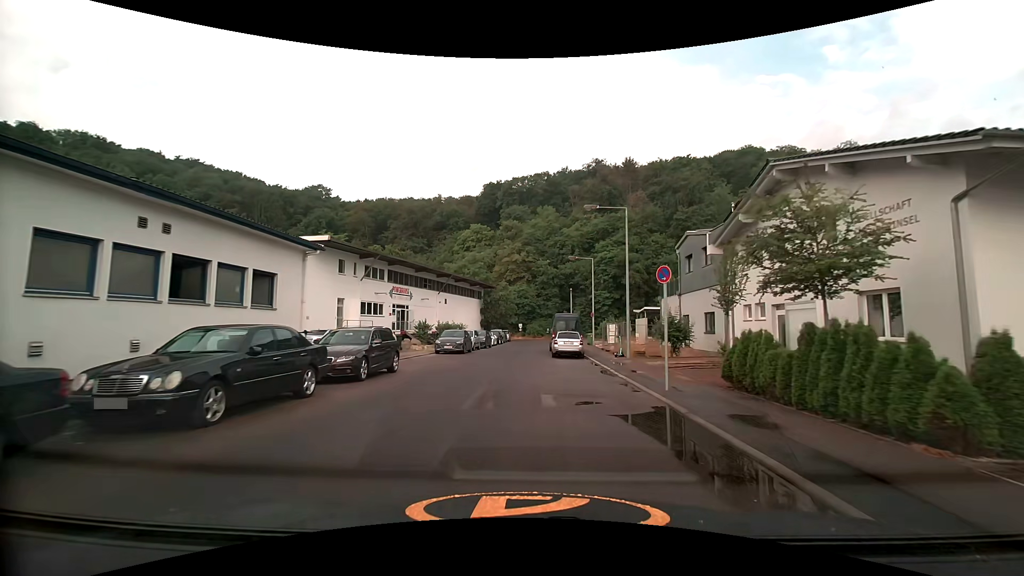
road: unclassified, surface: asphalt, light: Day
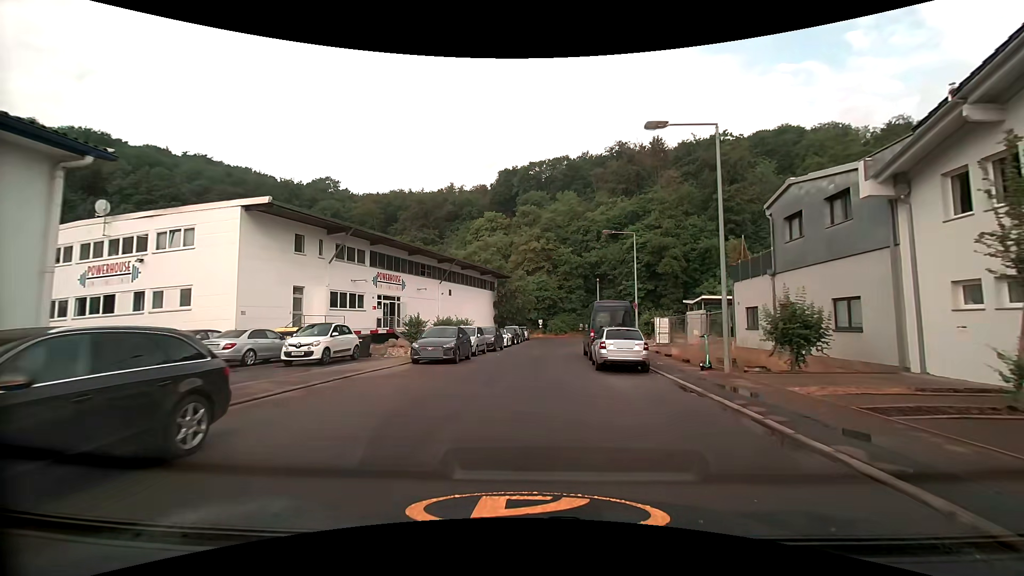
(-0.3, +10.5) m; -3°
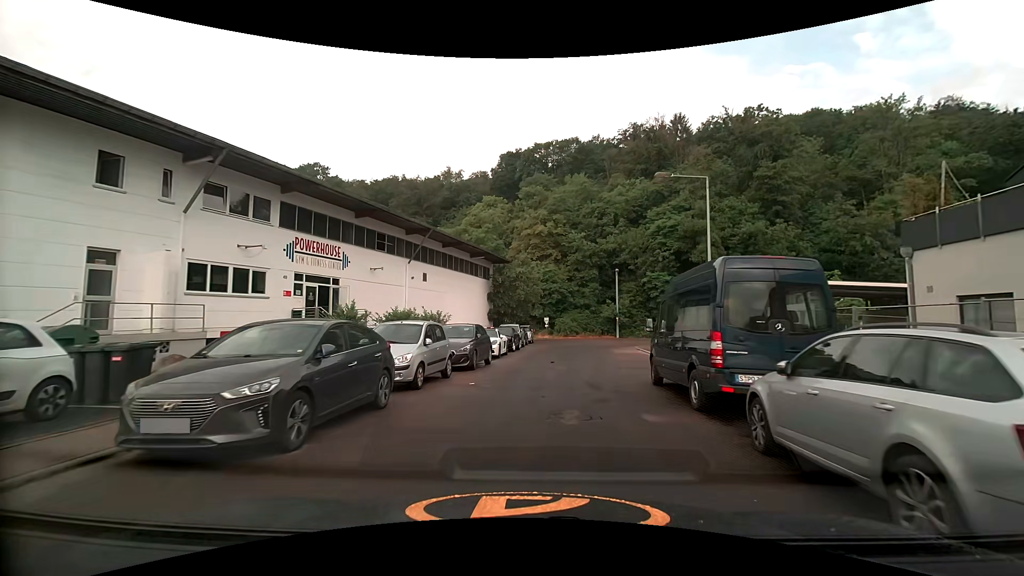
(0.0, +13.6) m; 0°
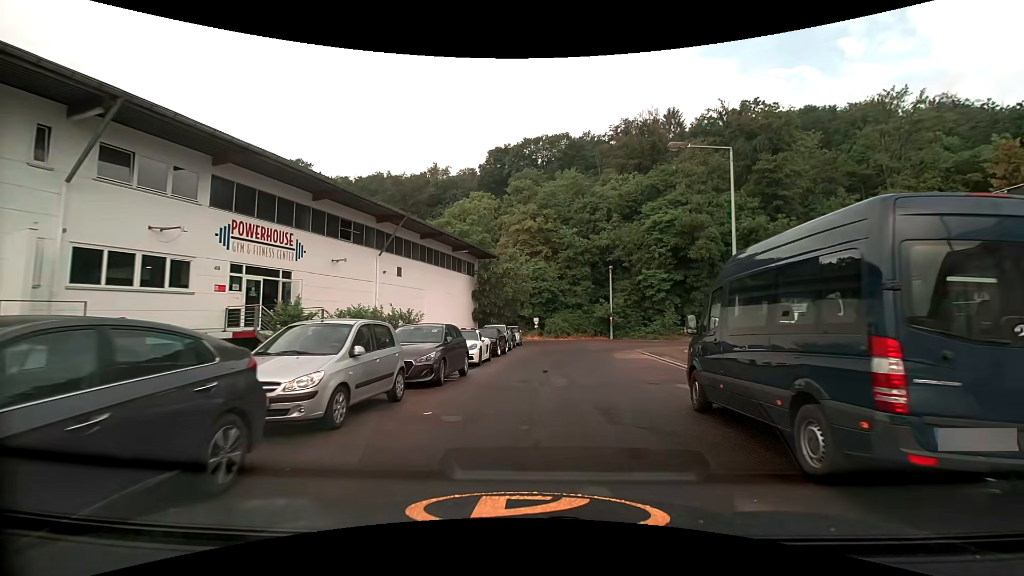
(0.0, +4.0) m; +2°
